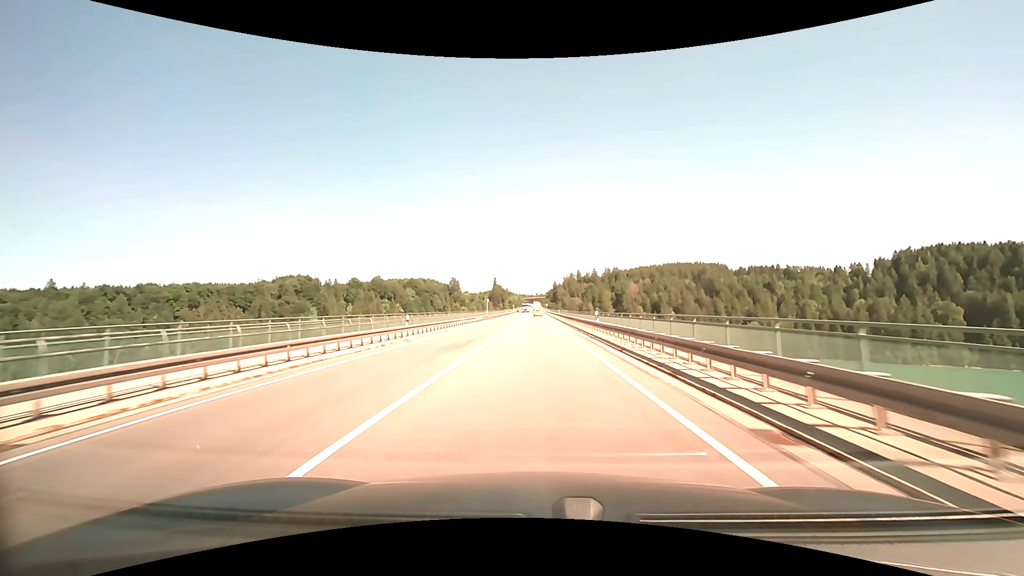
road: primary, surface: asphalt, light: Day
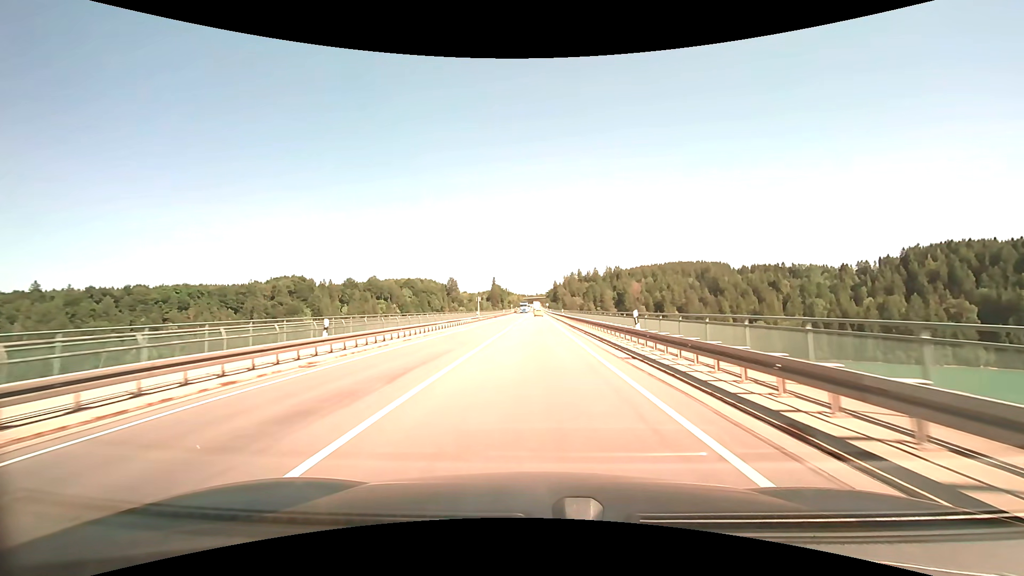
(-0.1, +11.3) m; -1°
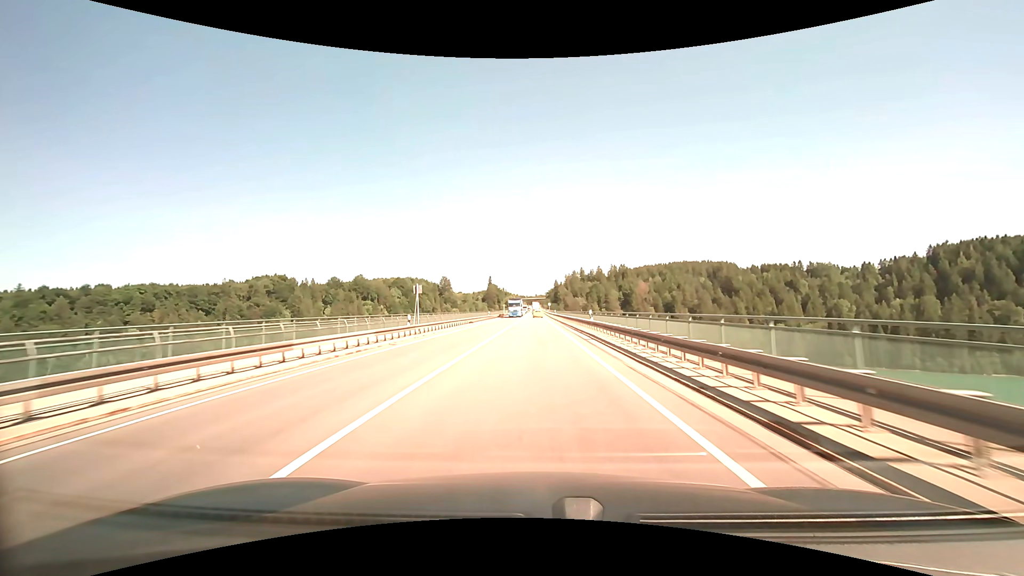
(+0.8, +34.1) m; +2°
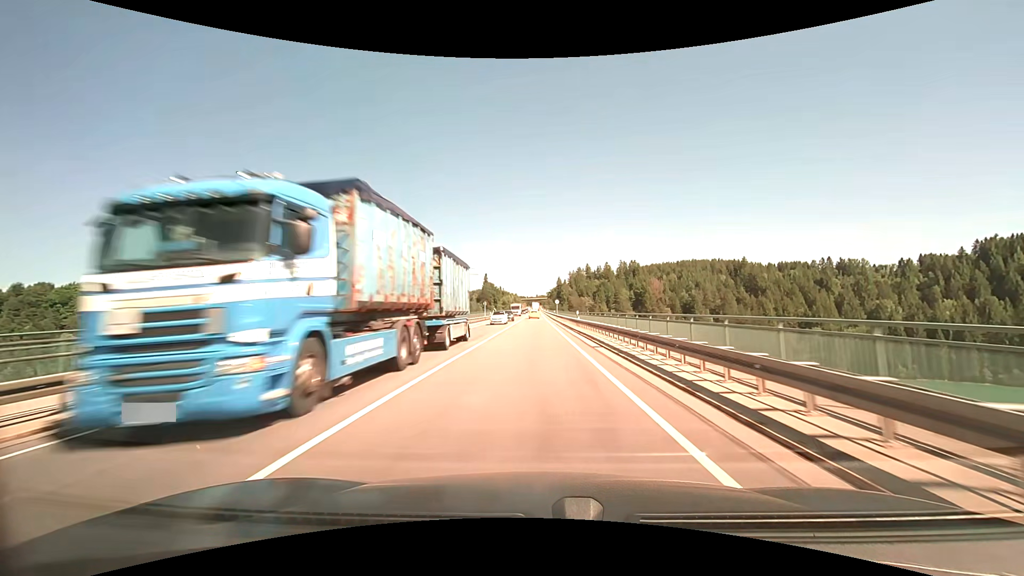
(+0.4, +45.9) m; 0°
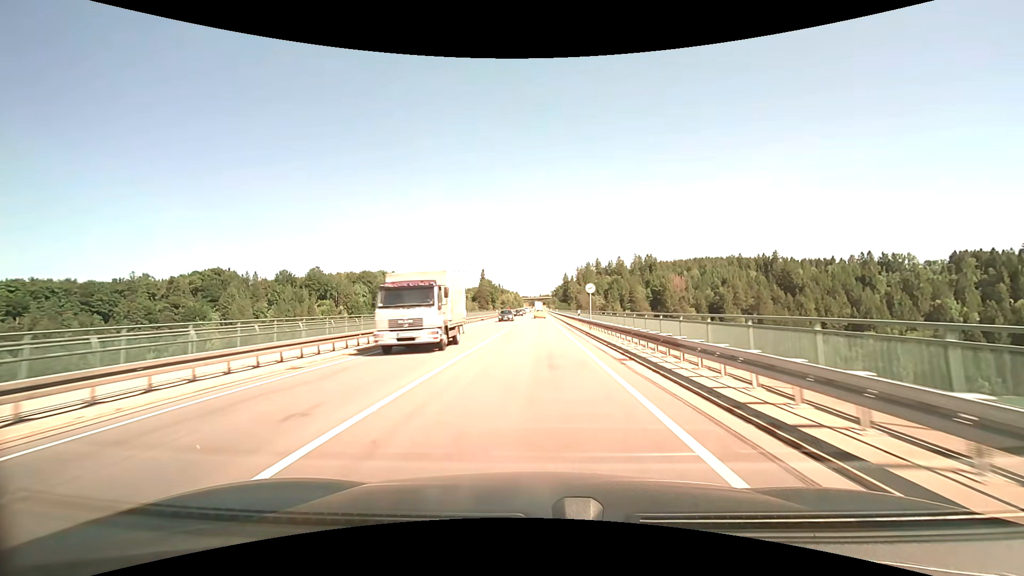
(-0.6, +46.2) m; -1°
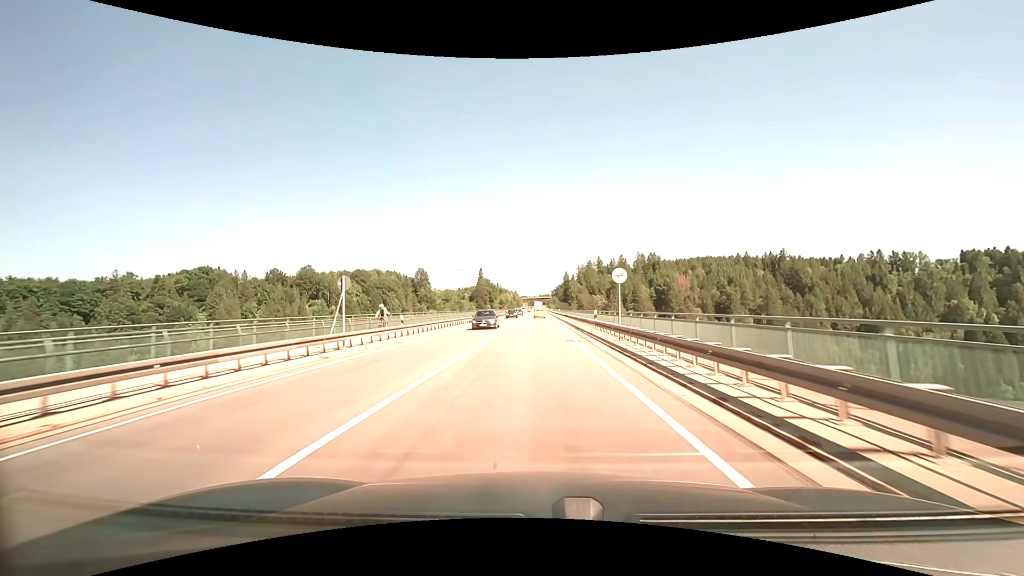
(+0.1, +11.6) m; +1°
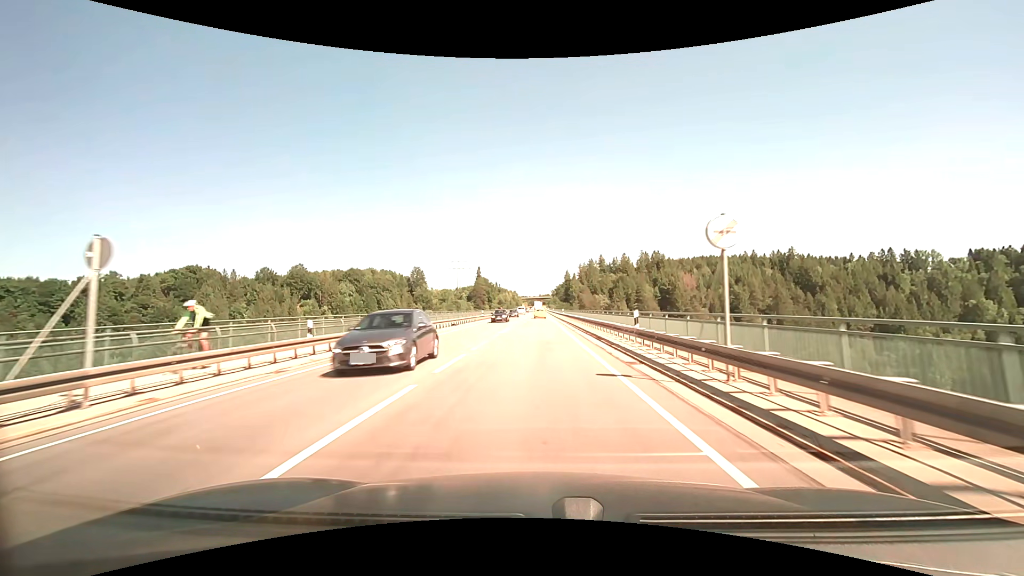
(0.0, +11.6) m; 0°
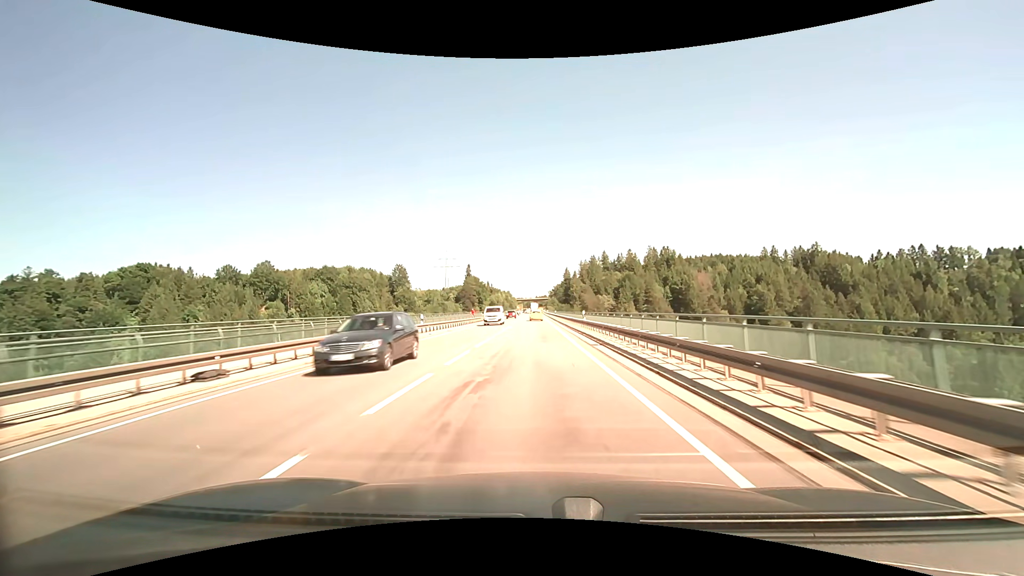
(0.0, +34.3) m; 0°
(0, +10) (0, +20) (0, +30) (0, +40) (0, +50) (0, +60) (0, +70) (0, +80) (0, +90) (+1, +100) m
